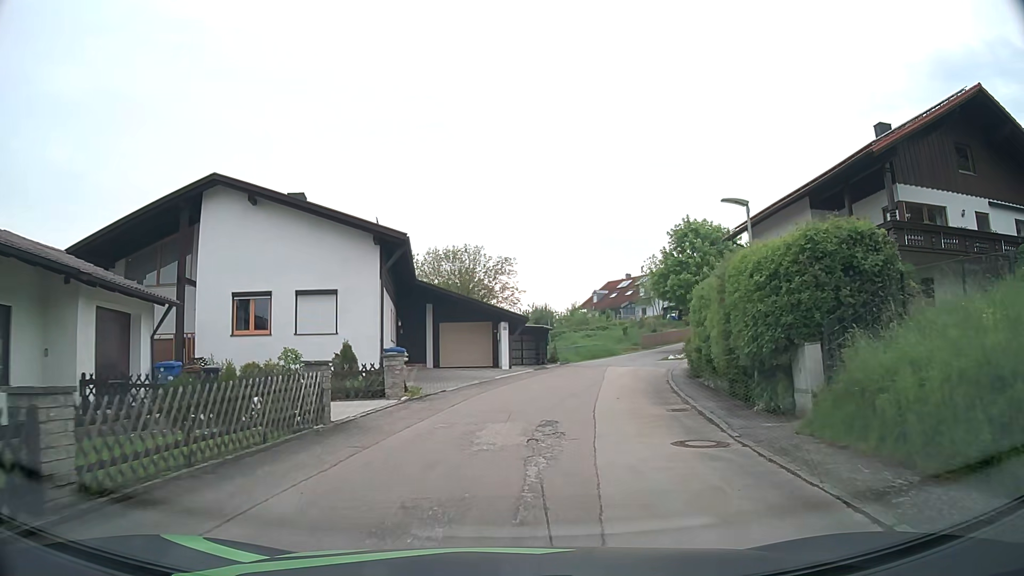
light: Day
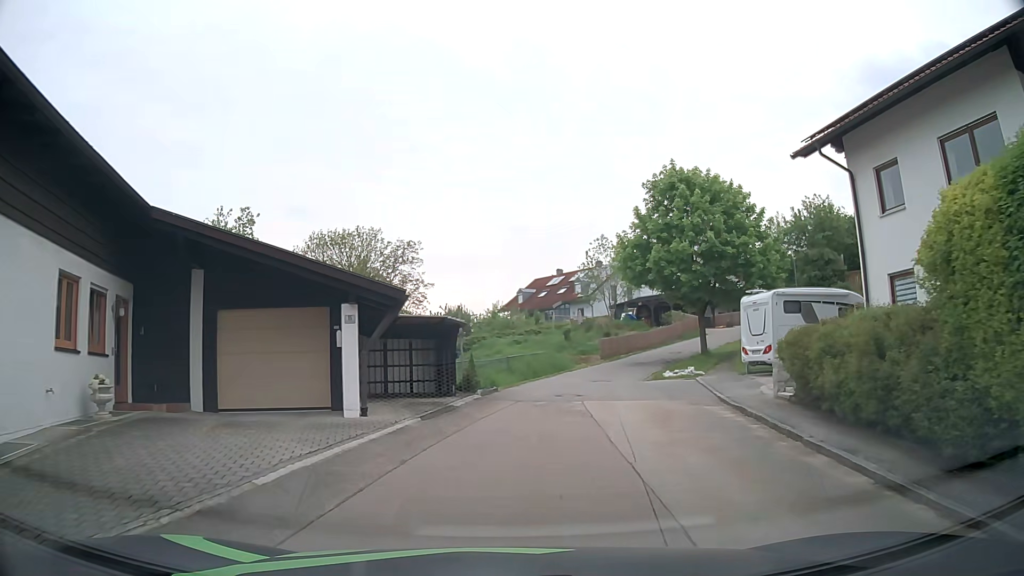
(+1.2, +17.4) m; +7°
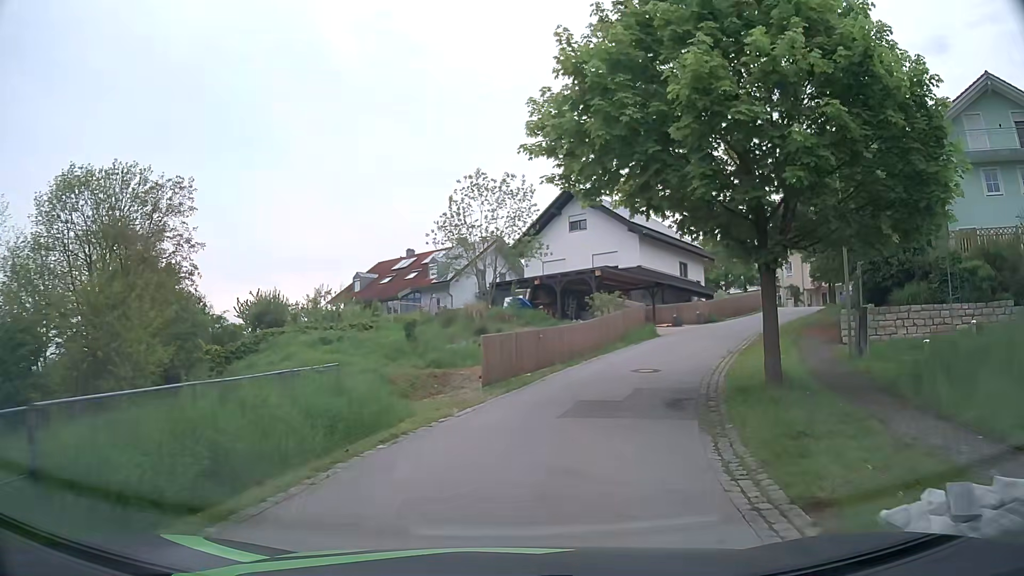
(+2.0, +21.8) m; +13°
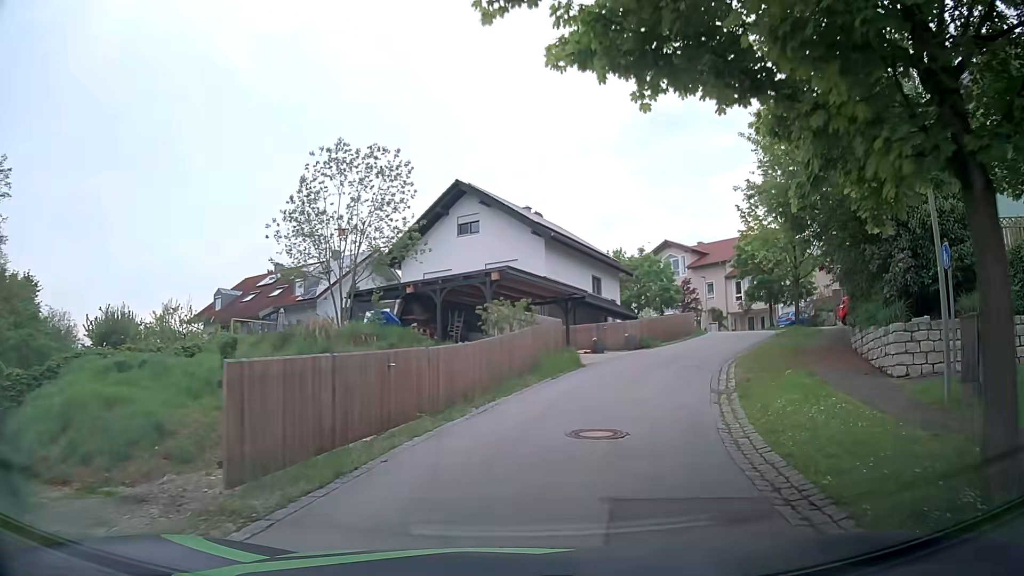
(+0.6, +8.8) m; +8°
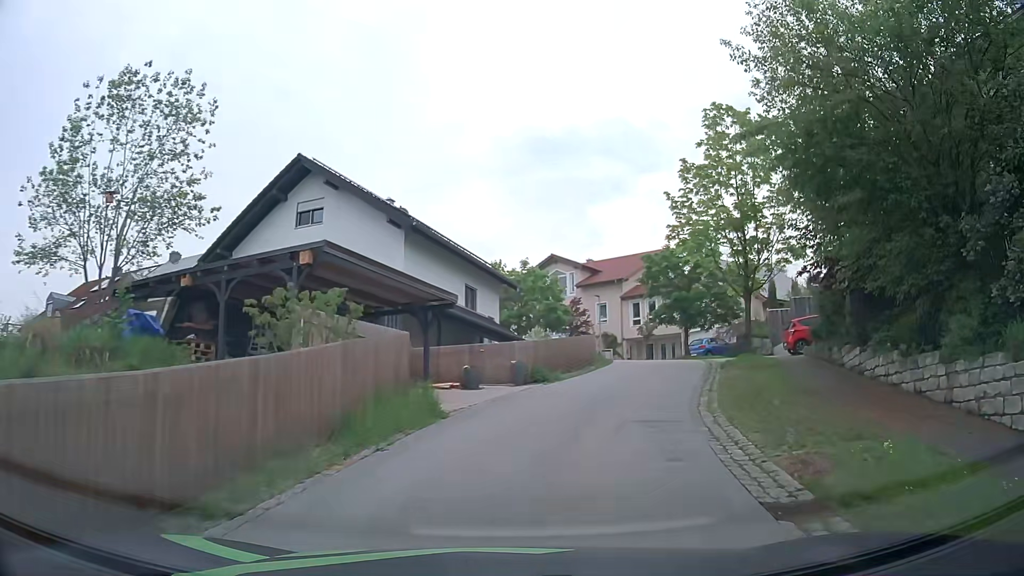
(+0.8, +8.5) m; +11°
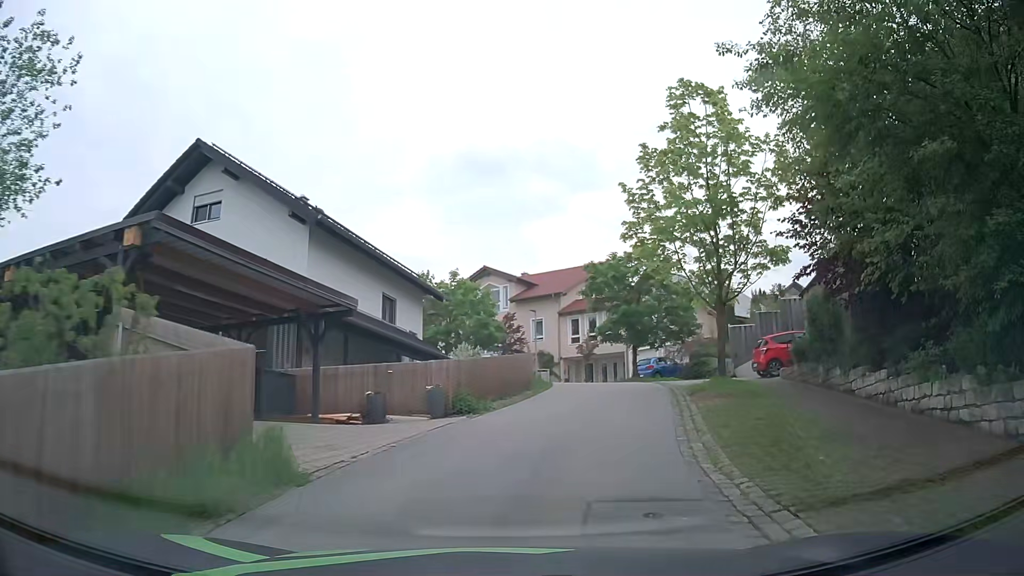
(+0.2, +4.2) m; +6°
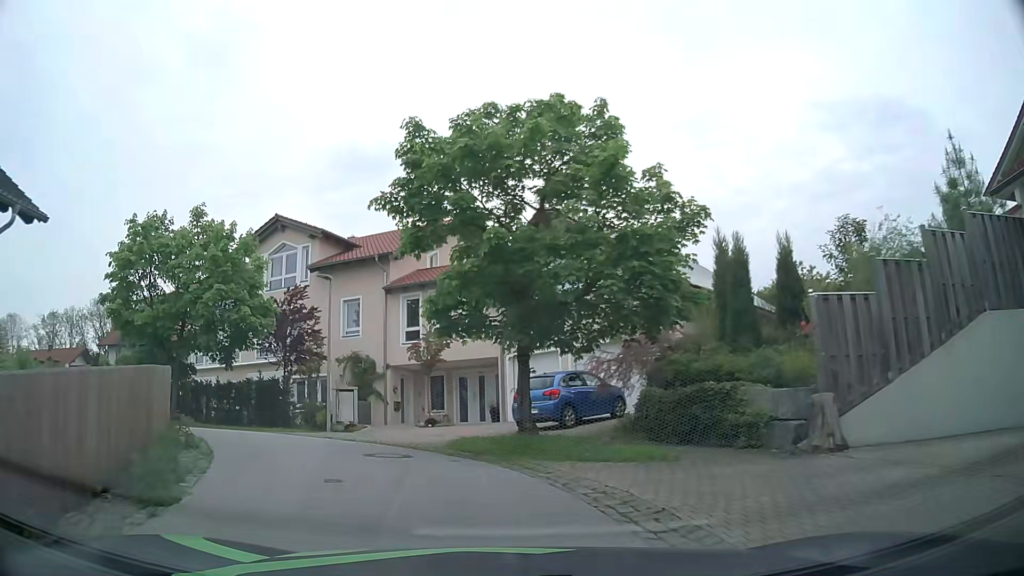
(+3.5, +20.5) m; +11°
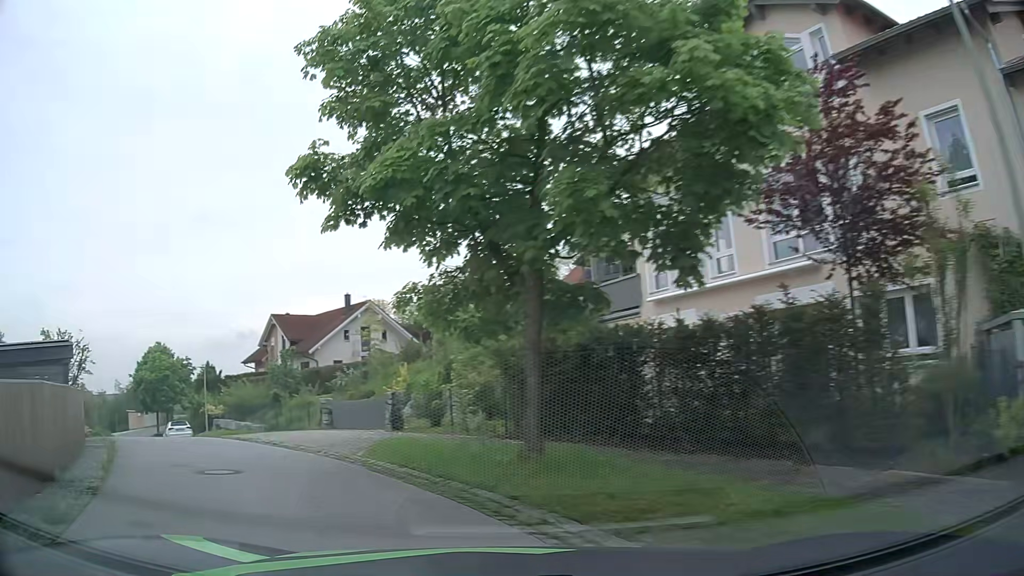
(-5.2, +16.2) m; -43°
